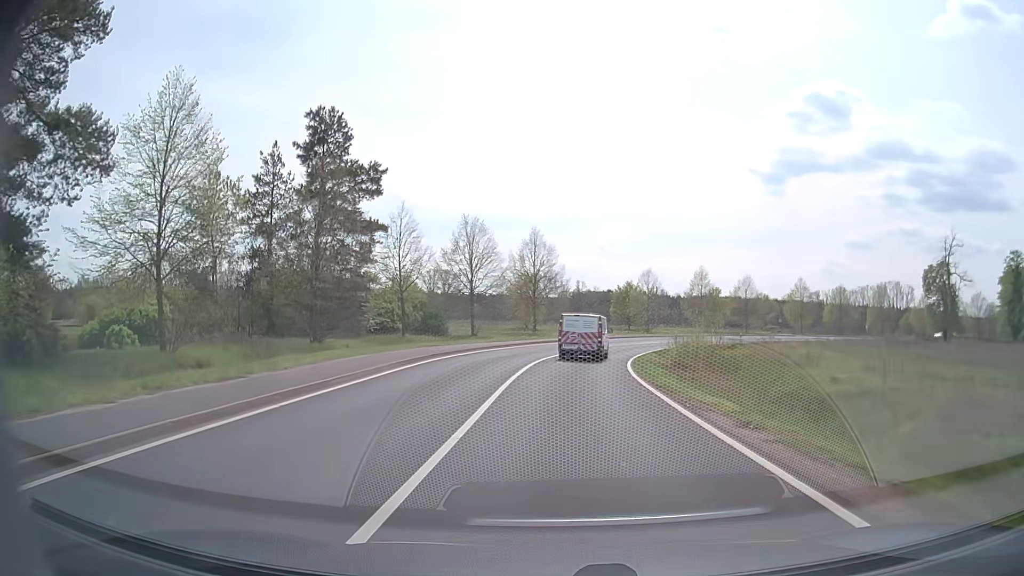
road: secondary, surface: asphalt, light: Day
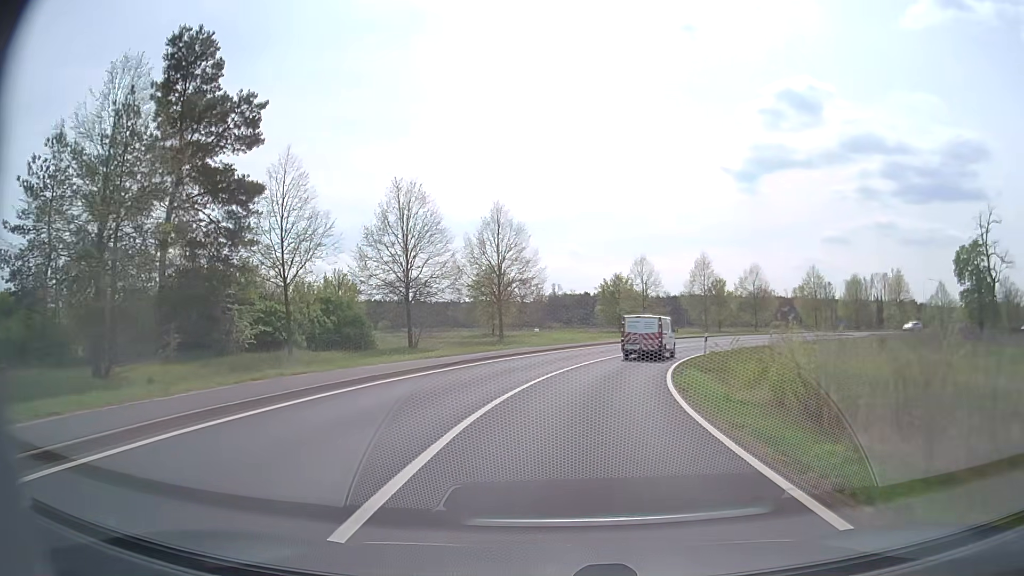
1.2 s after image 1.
(+0.3, +16.0) m; +2°
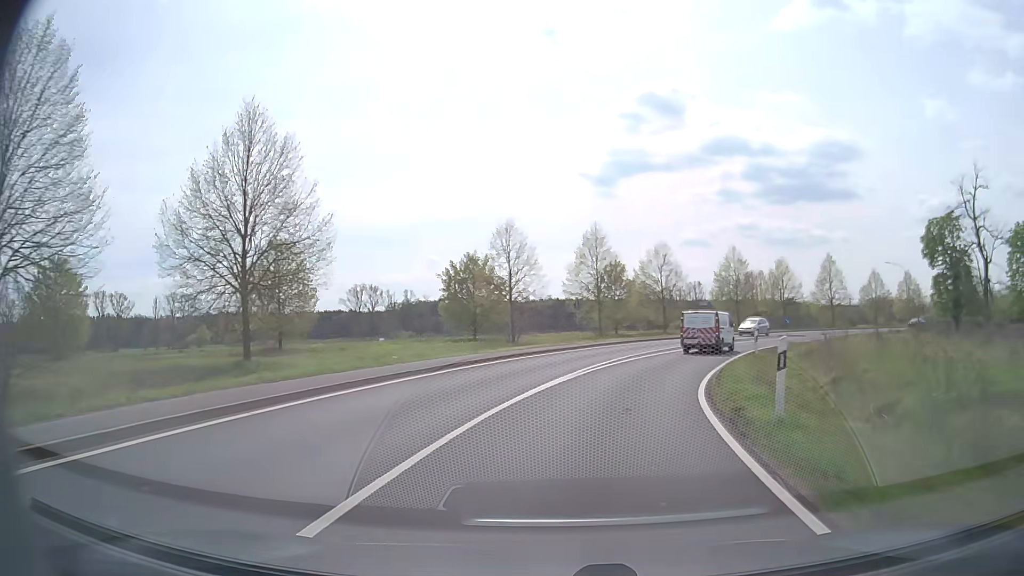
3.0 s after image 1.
(+1.9, +24.2) m; +11°
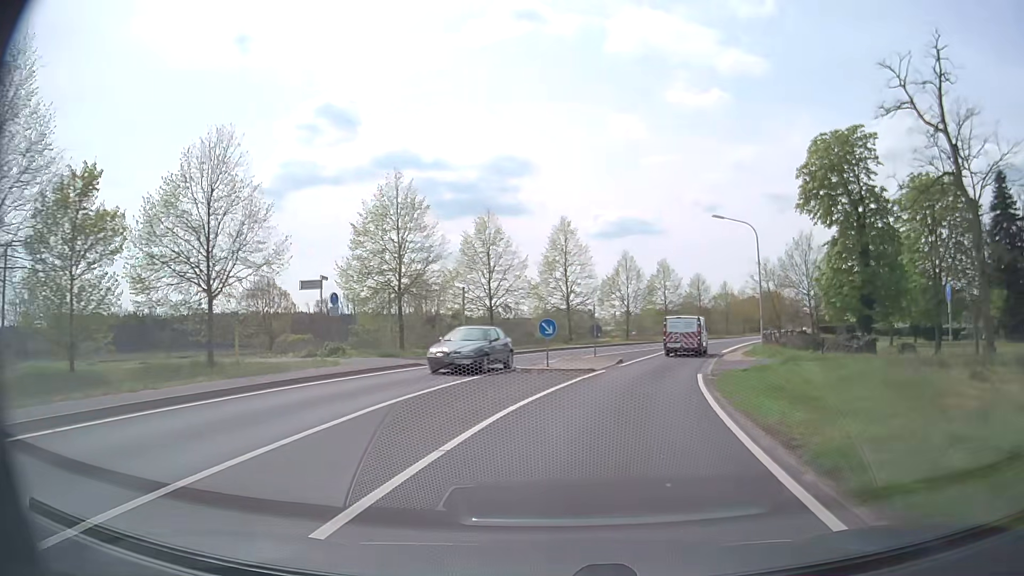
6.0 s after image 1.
(+10.0, +38.8) m; +28°
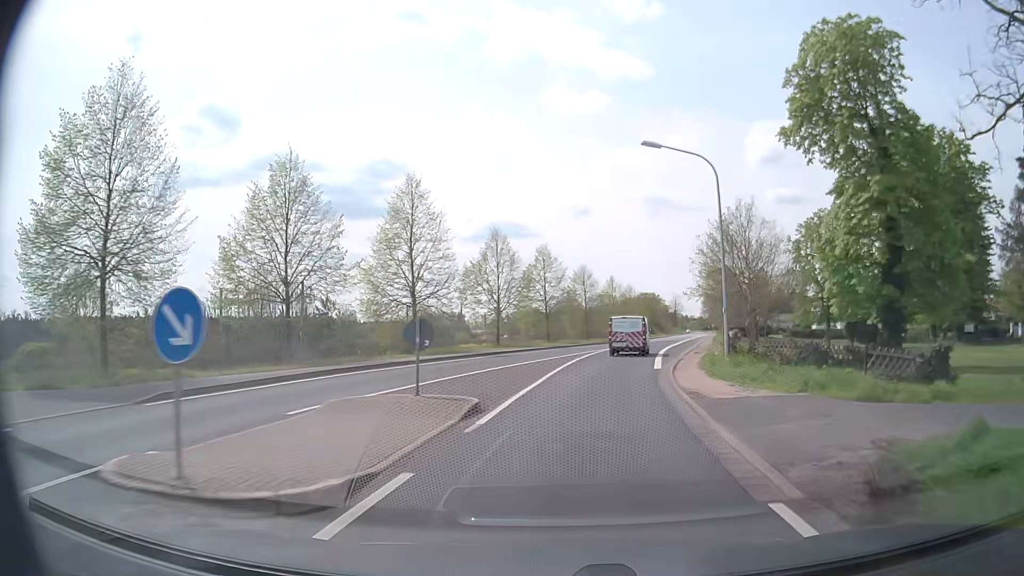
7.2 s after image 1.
(+1.6, +15.9) m; +11°
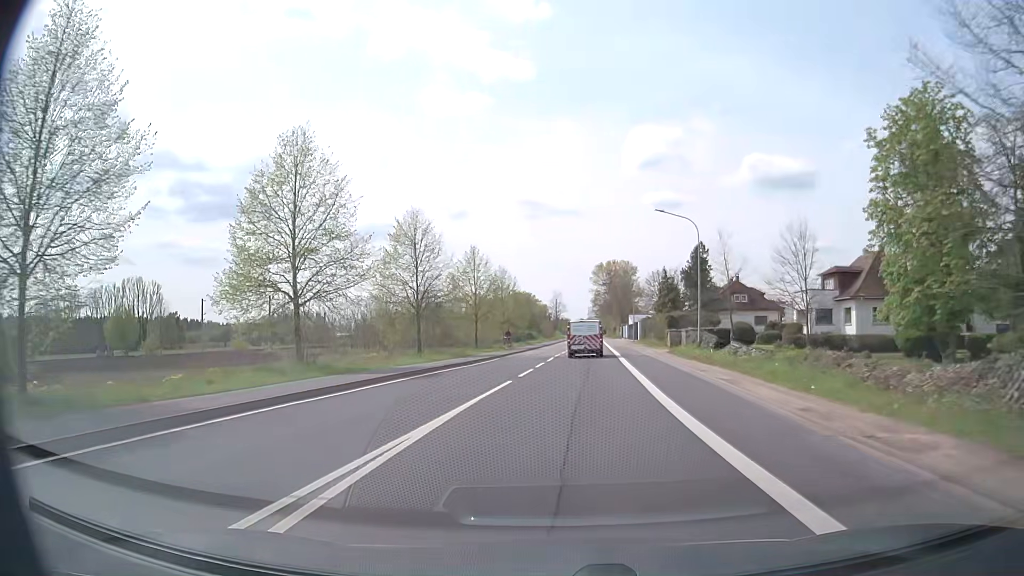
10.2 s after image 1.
(+4.5, +39.7) m; +11°
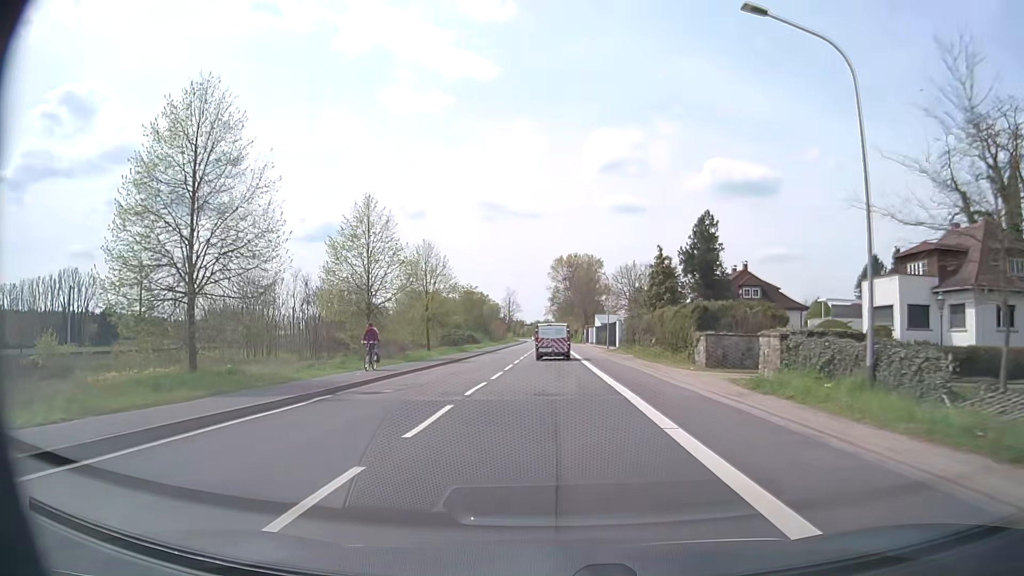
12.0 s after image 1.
(+1.0, +24.0) m; +4°
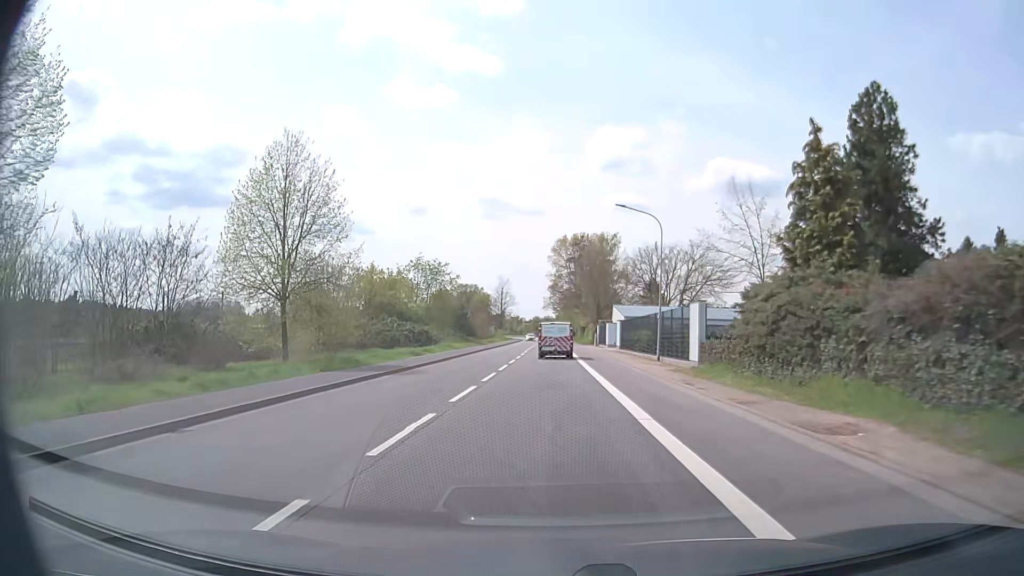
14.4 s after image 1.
(0.0, +32.2) m; 0°
(0, +10) (0, +20) (0, +30) (0, +40) (0, +50) (0, +60) (0, +70) (0, +80) (0, +90) (0, +100) m
